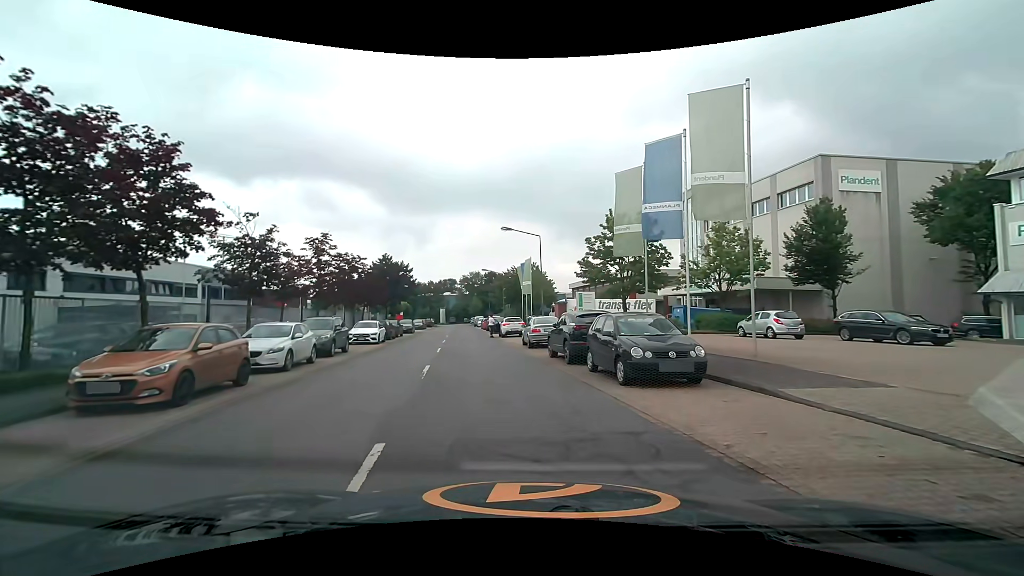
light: Day
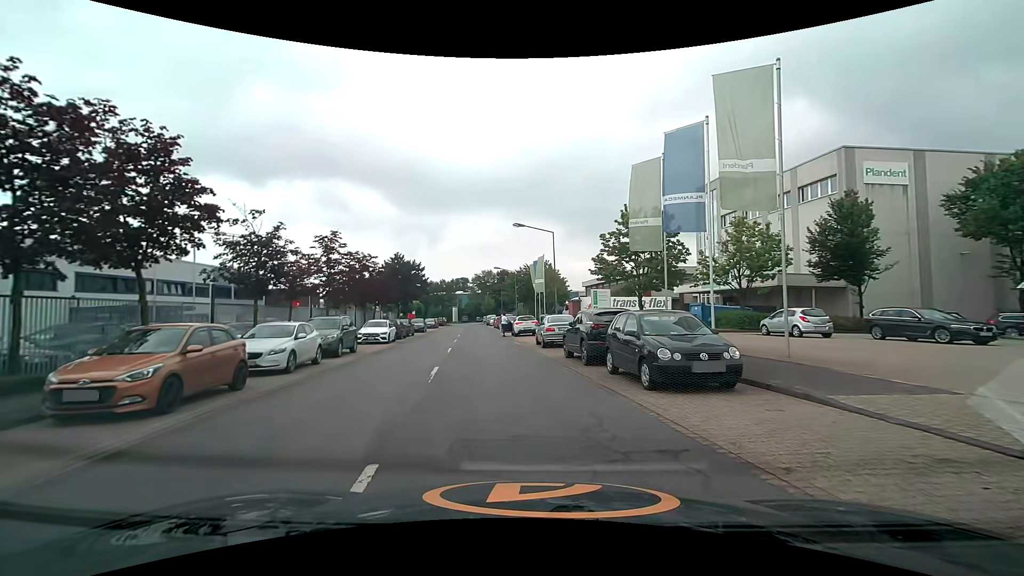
(0.0, +0.8) m; -2°
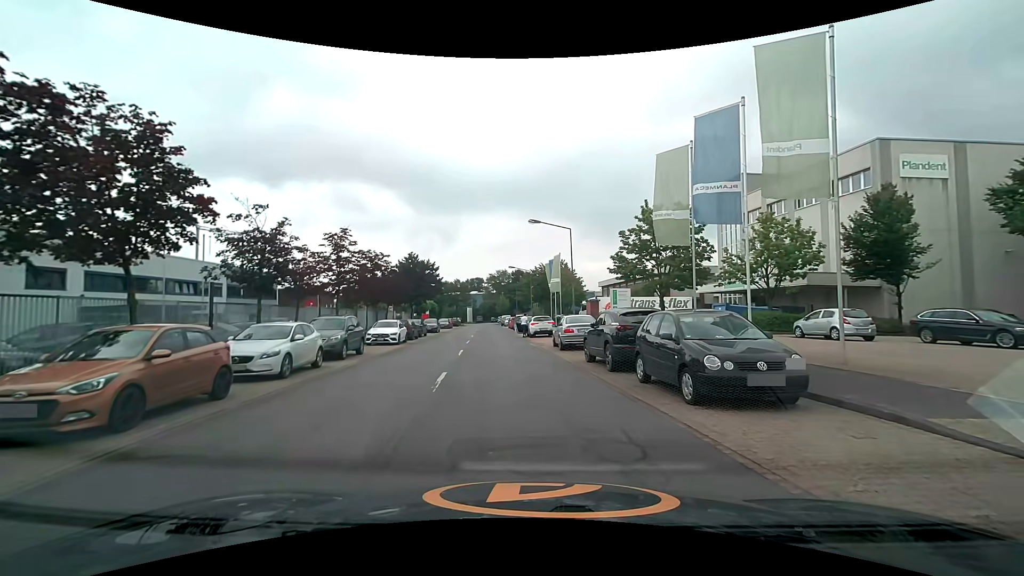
(0.0, +1.3) m; -1°
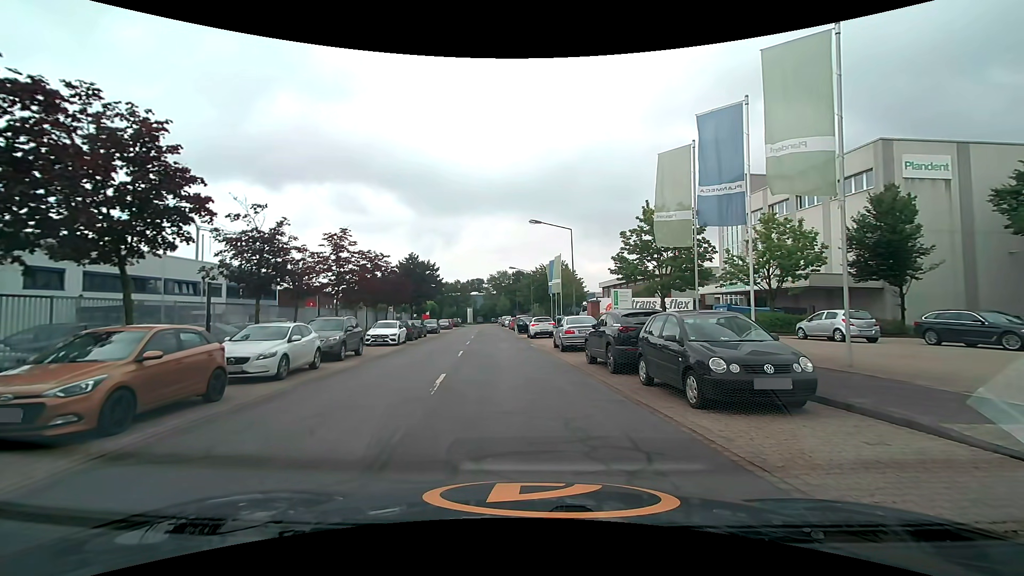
(0.0, +0.3) m; 0°
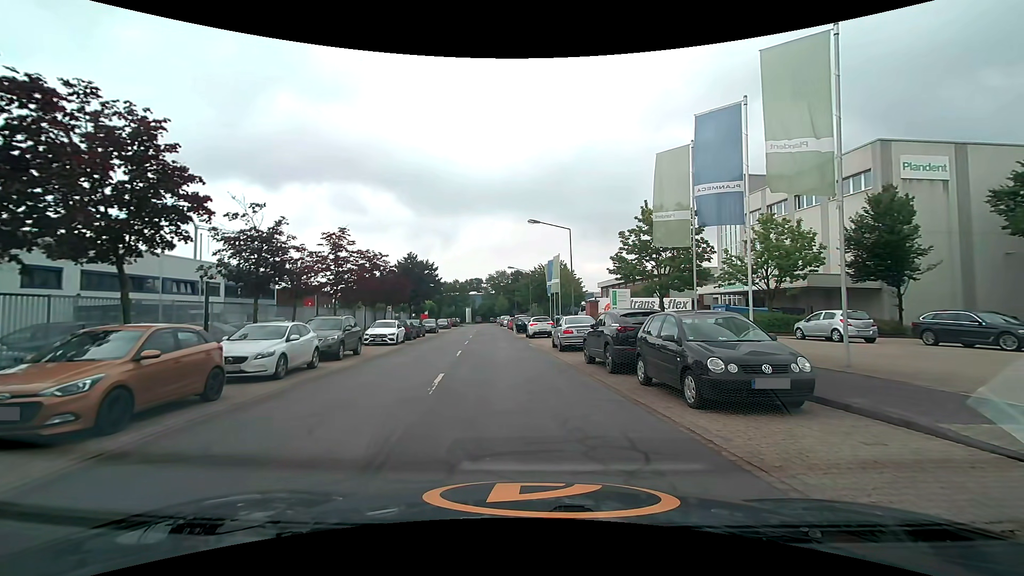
(0.0, 0.0) m; 0°
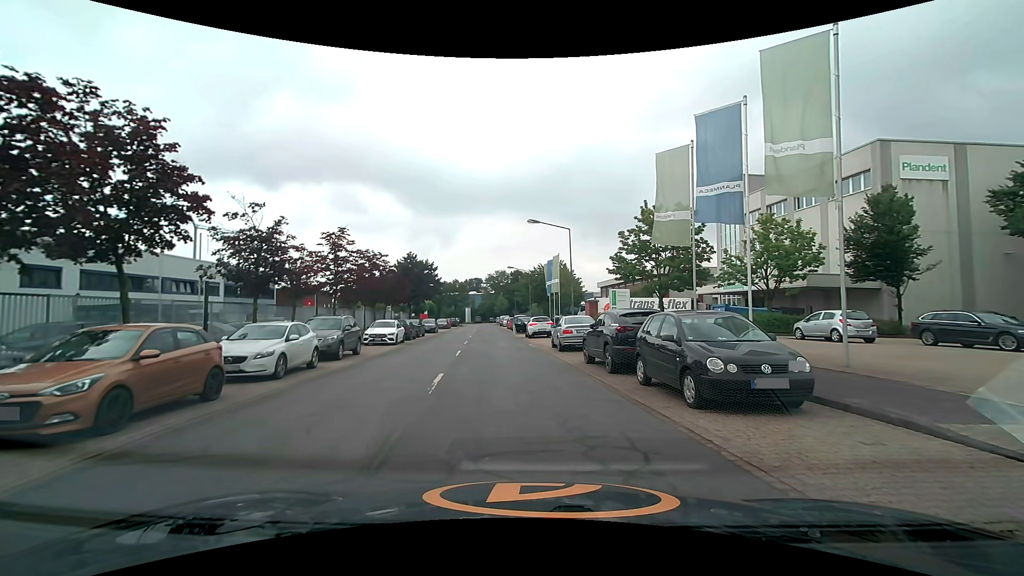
(0.0, 0.0) m; 0°
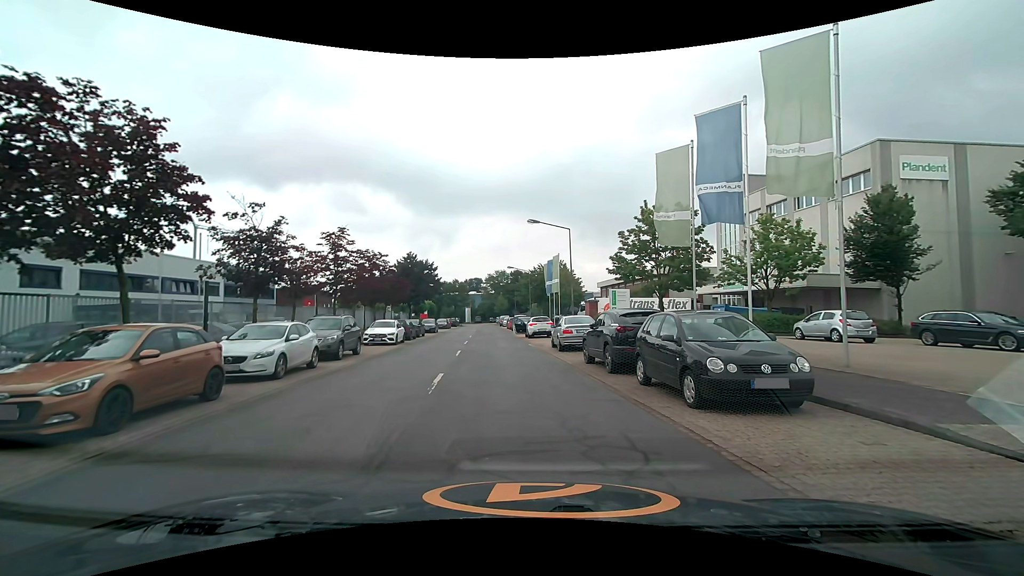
(0.0, 0.0) m; 0°
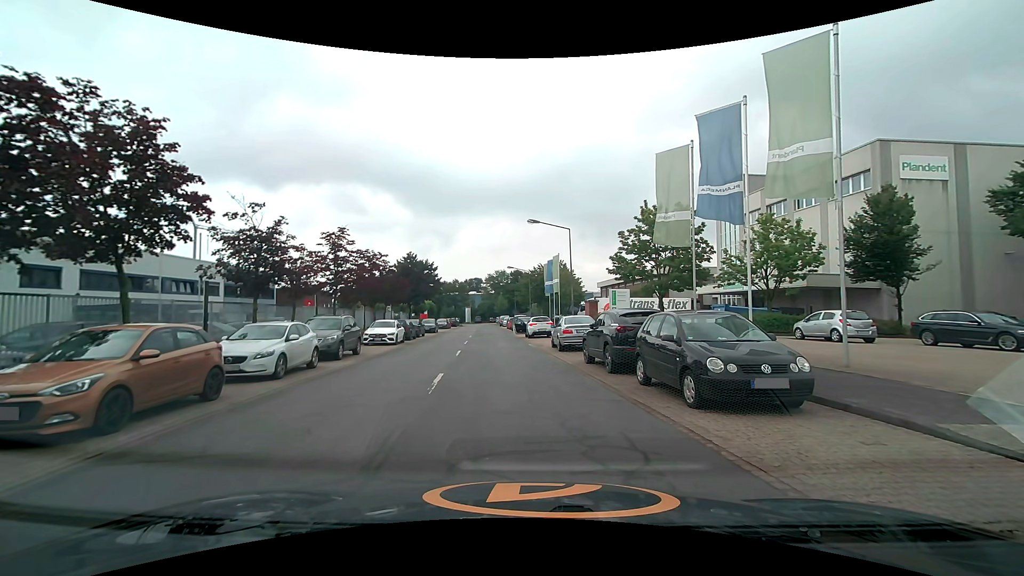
(0.0, 0.0) m; 0°
